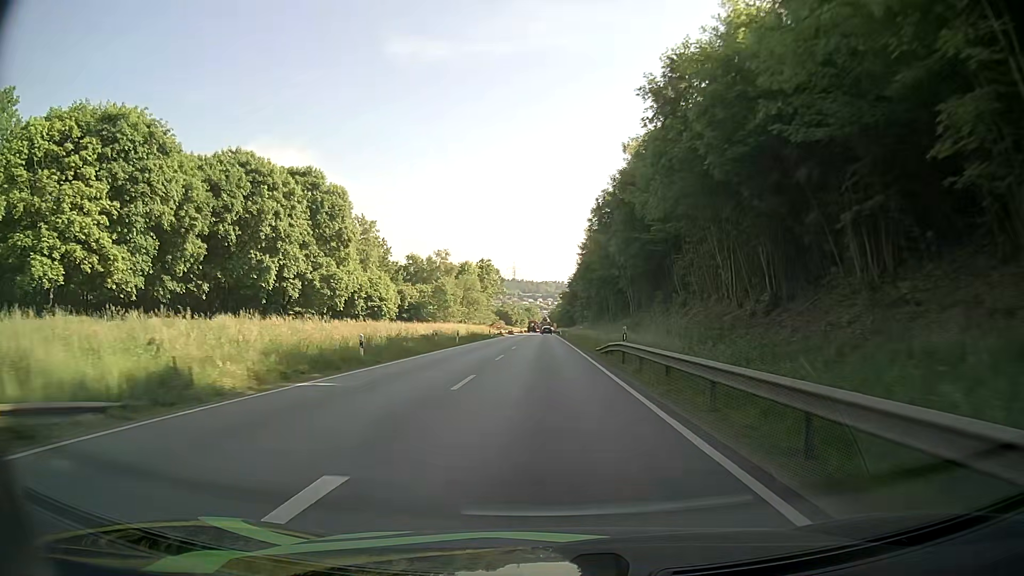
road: primary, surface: asphalt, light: Day
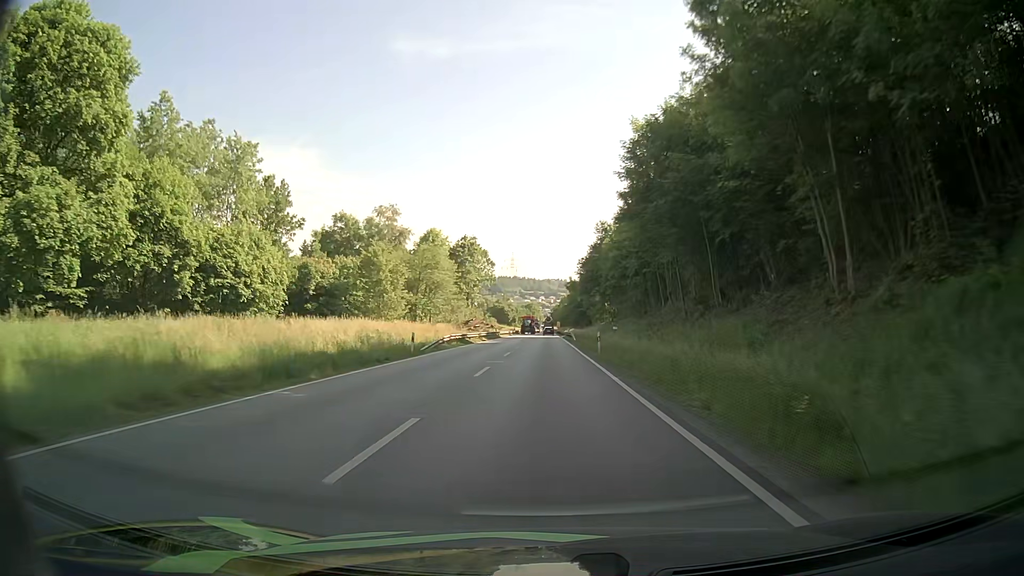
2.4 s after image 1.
(-0.7, +44.7) m; -1°
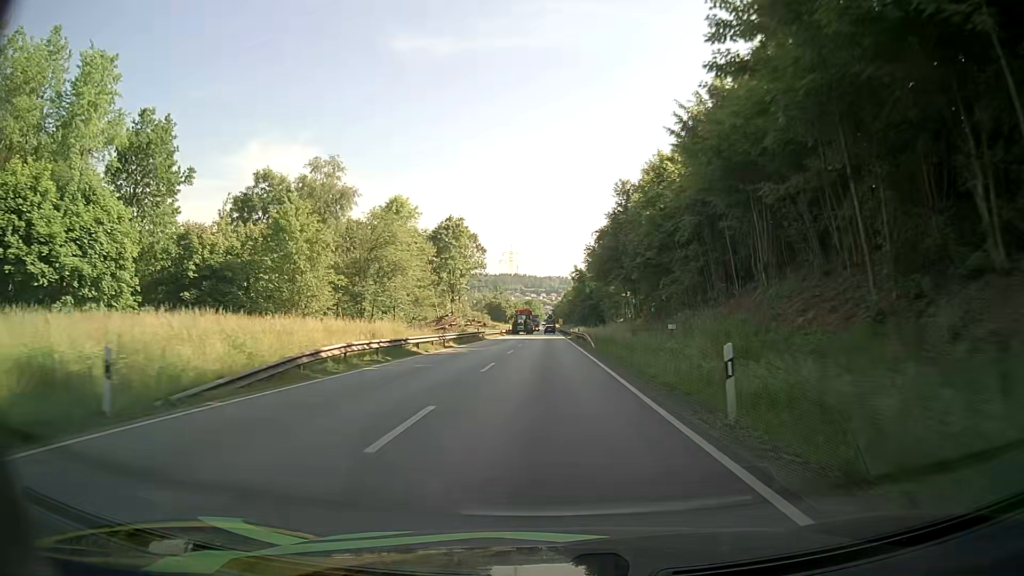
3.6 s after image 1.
(-0.1, +23.1) m; 0°
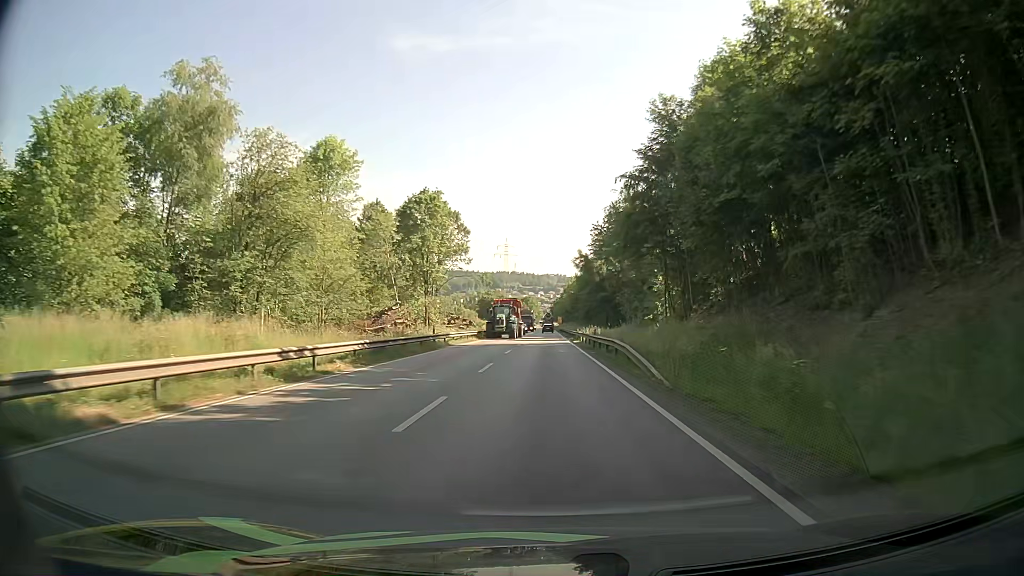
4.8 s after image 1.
(-0.1, +23.0) m; 0°
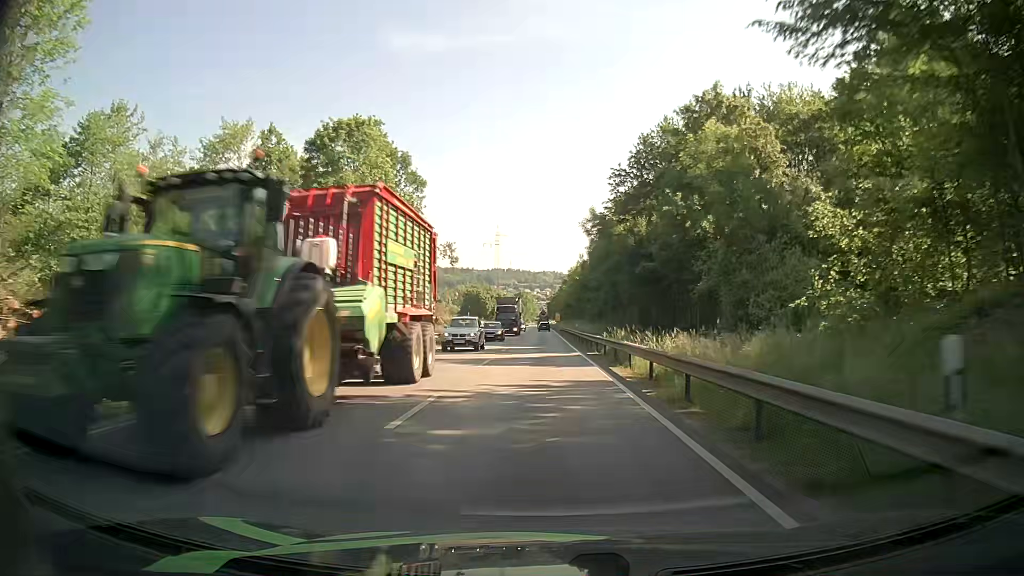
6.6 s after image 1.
(-0.1, +33.9) m; 0°
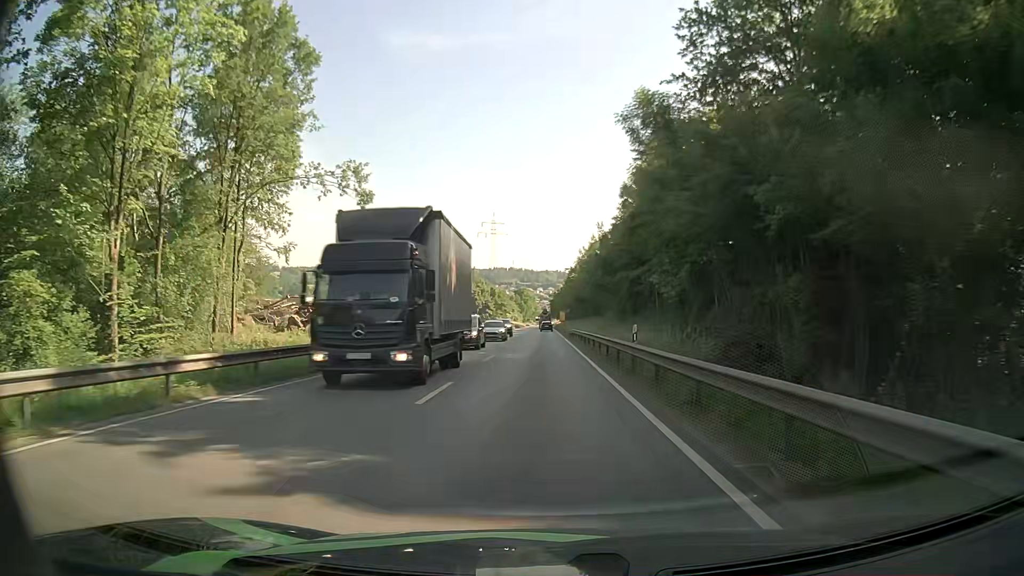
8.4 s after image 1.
(0.0, +33.4) m; 0°
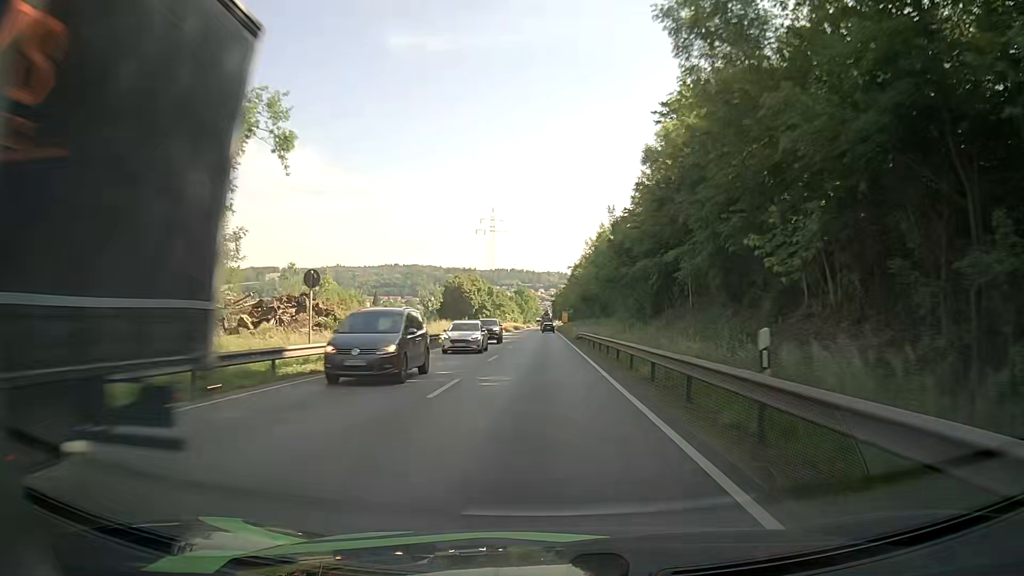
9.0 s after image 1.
(0.0, +11.1) m; 0°
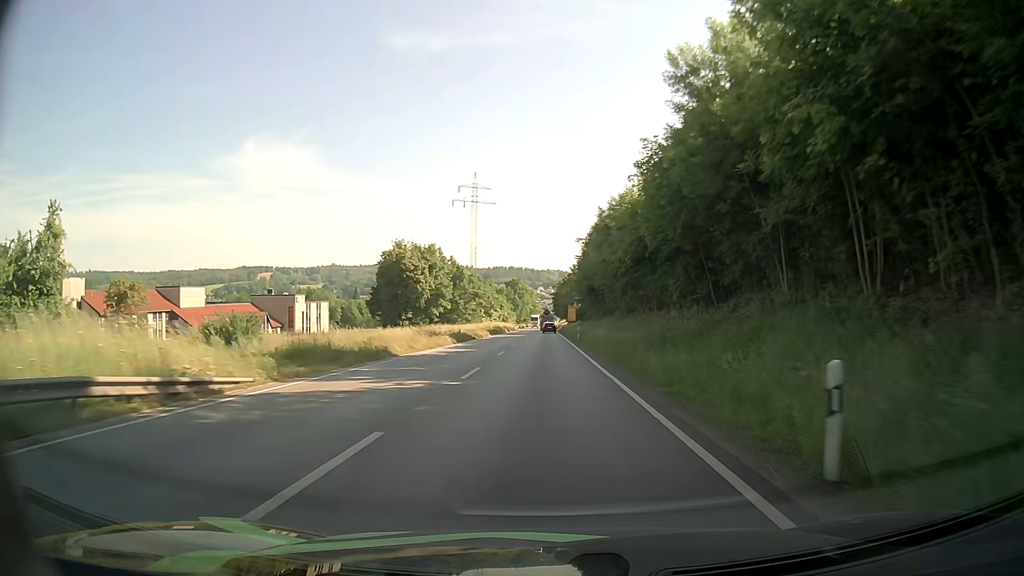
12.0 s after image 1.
(0.0, +56.0) m; 0°
(0, +10) (0, +20) (0, +30) (0, +40) (0, +50) (0, +60) (0, +70) (0, +80) (0, +90) (0, +100) m
